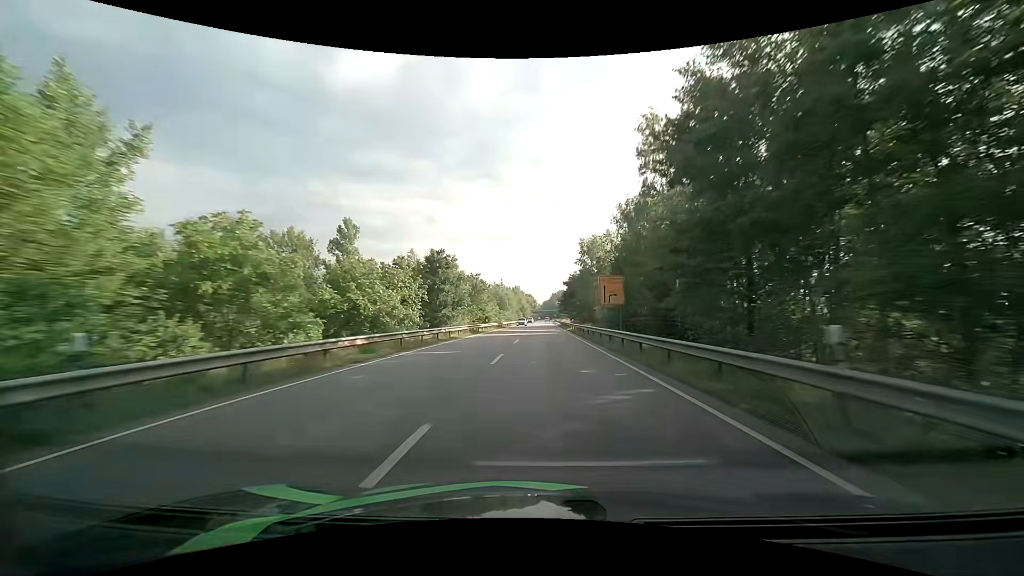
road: primary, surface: asphalt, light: Day
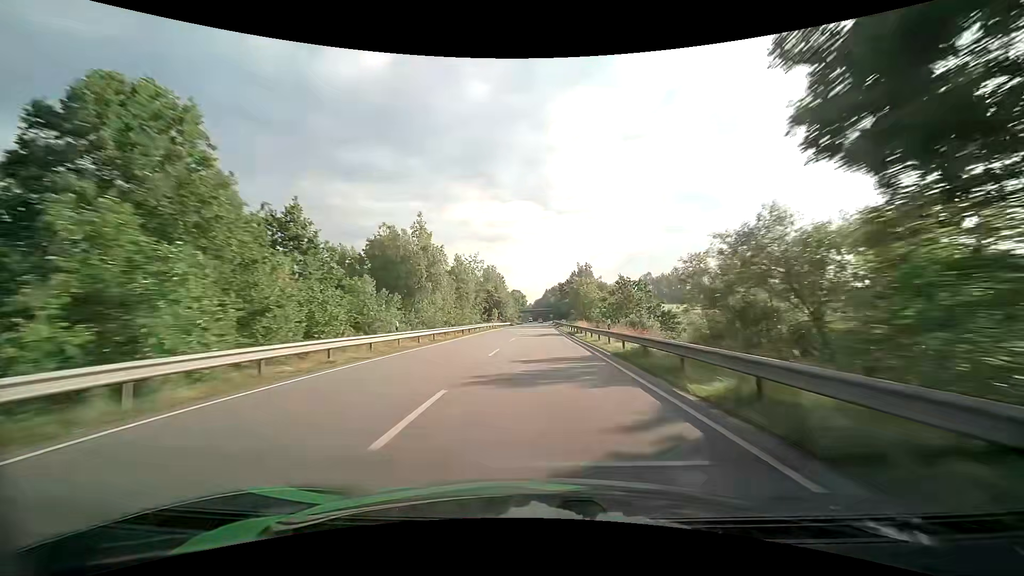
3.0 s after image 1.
(+0.6, +83.1) m; +1°
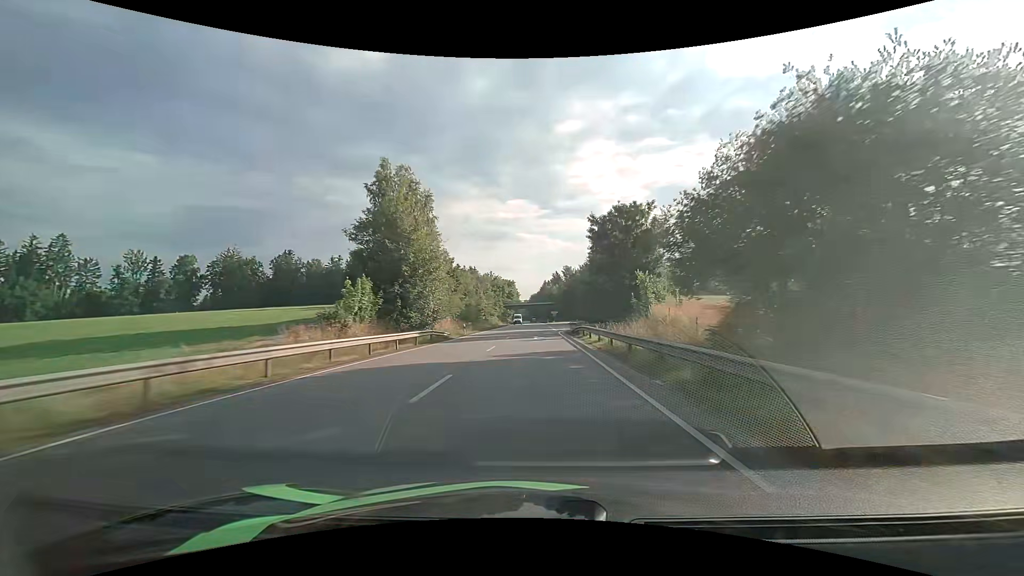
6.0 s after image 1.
(+0.2, +83.5) m; 0°
(0, +10) (0, +20) (0, +30) (0, +40) (0, +50) (0, +60) (0, +70) (0, +80) (0, +90) (-1, +100) m
